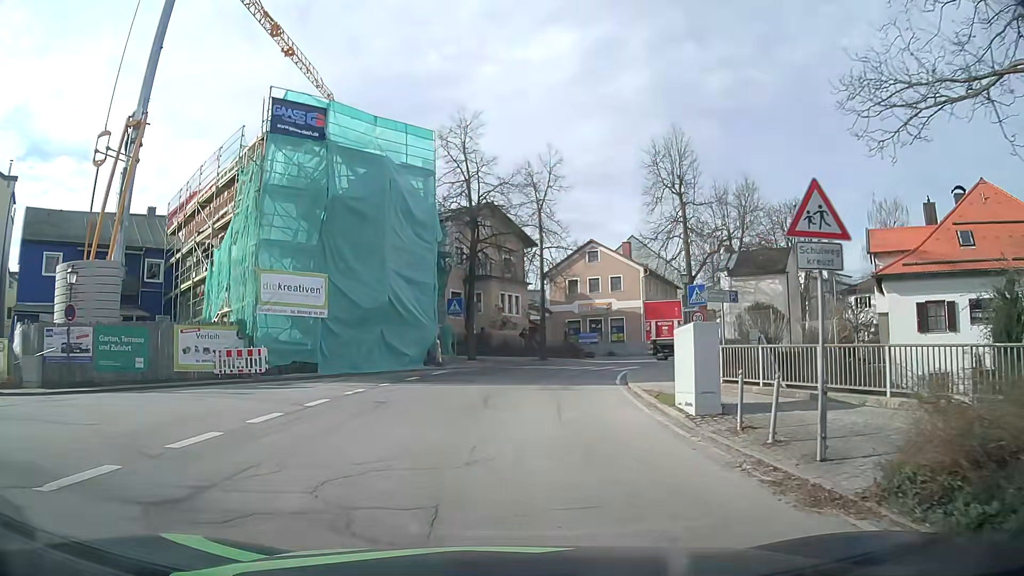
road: tertiary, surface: asphalt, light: Day
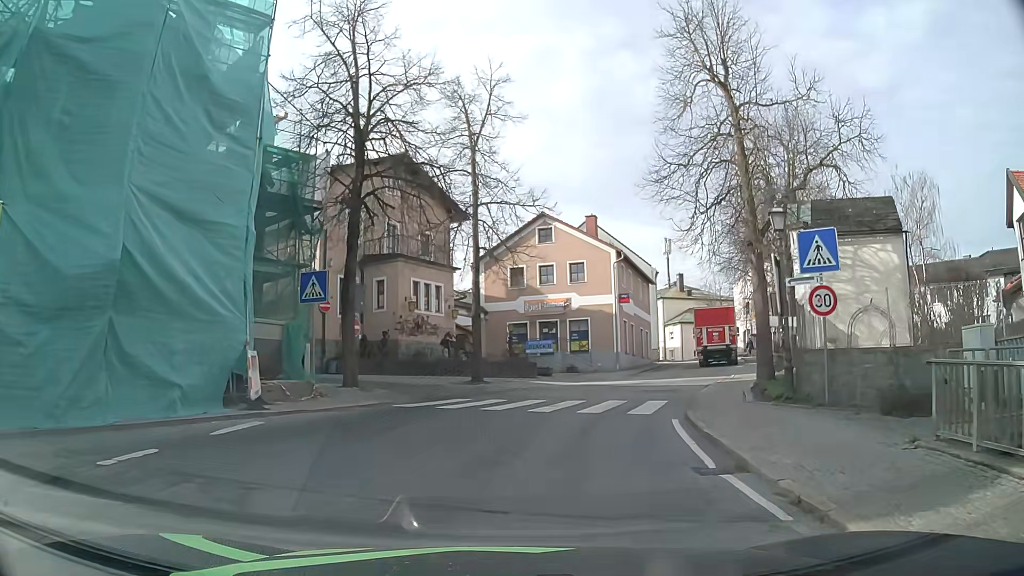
(+0.6, +15.6) m; +6°
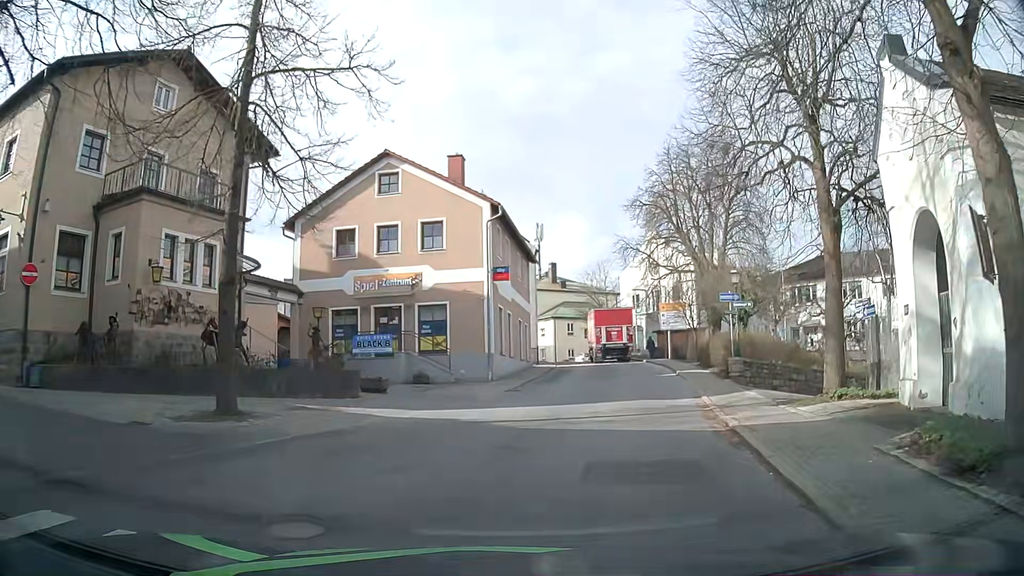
(+1.2, +12.9) m; +13°
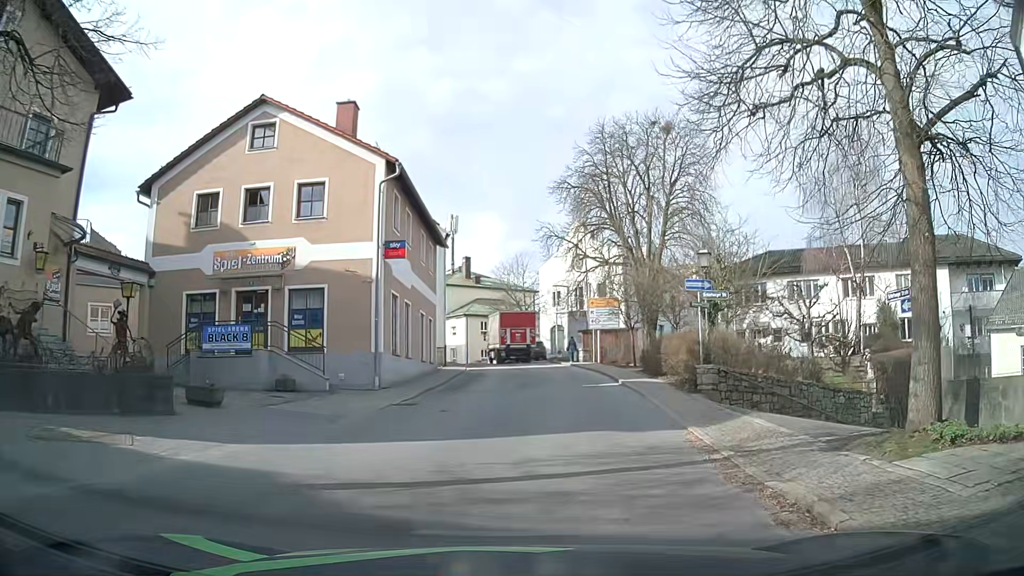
(+0.3, +6.2) m; +6°
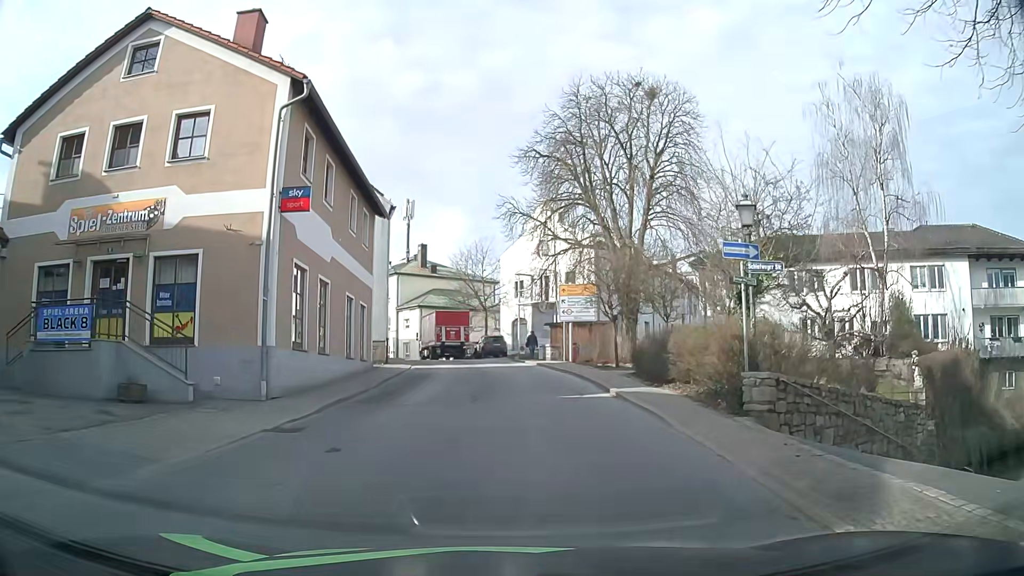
(+0.3, +6.4) m; +5°
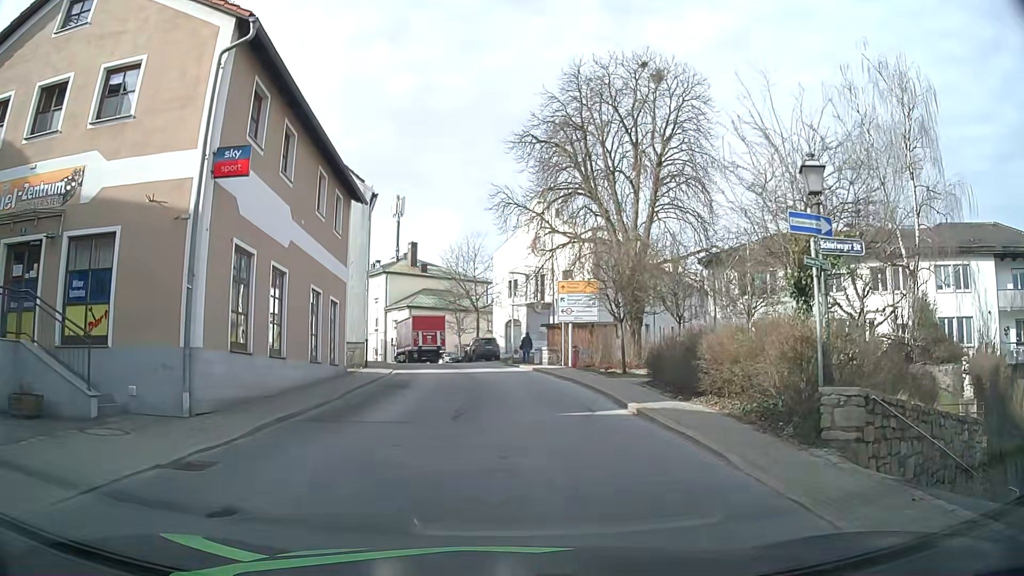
(-0.1, +3.3) m; 0°
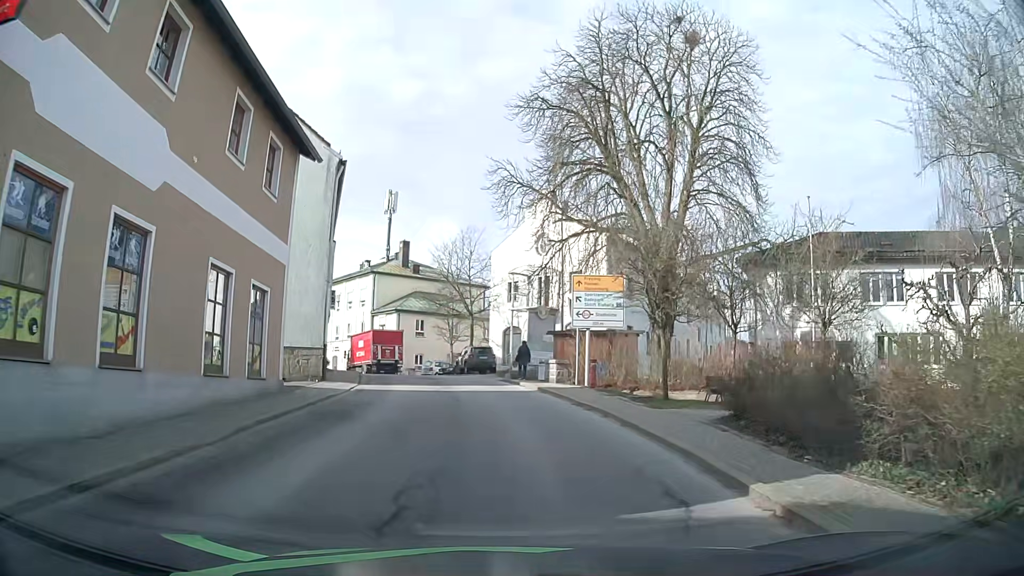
(0.0, +6.7) m; -1°
